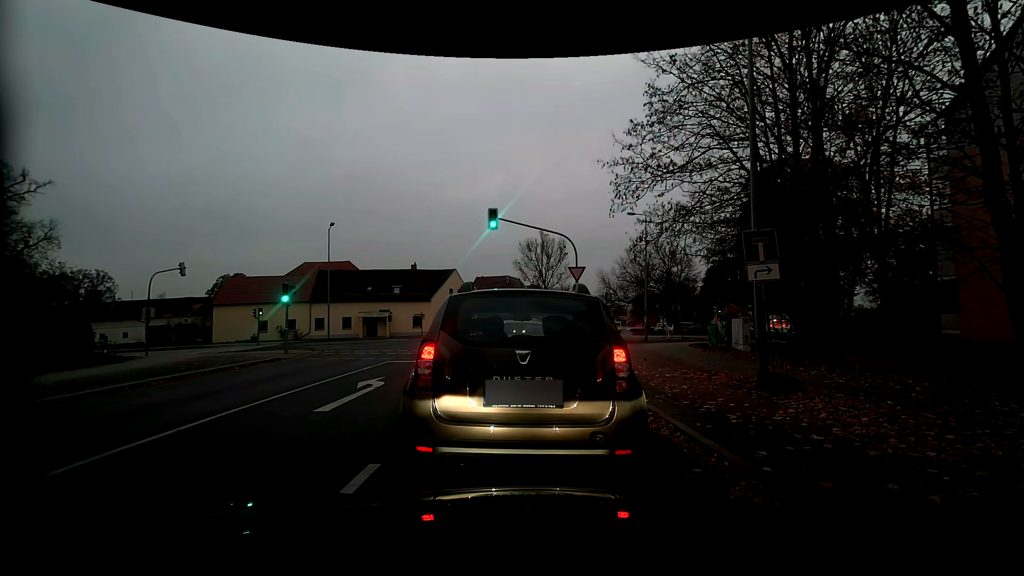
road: residential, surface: asphalt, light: Day
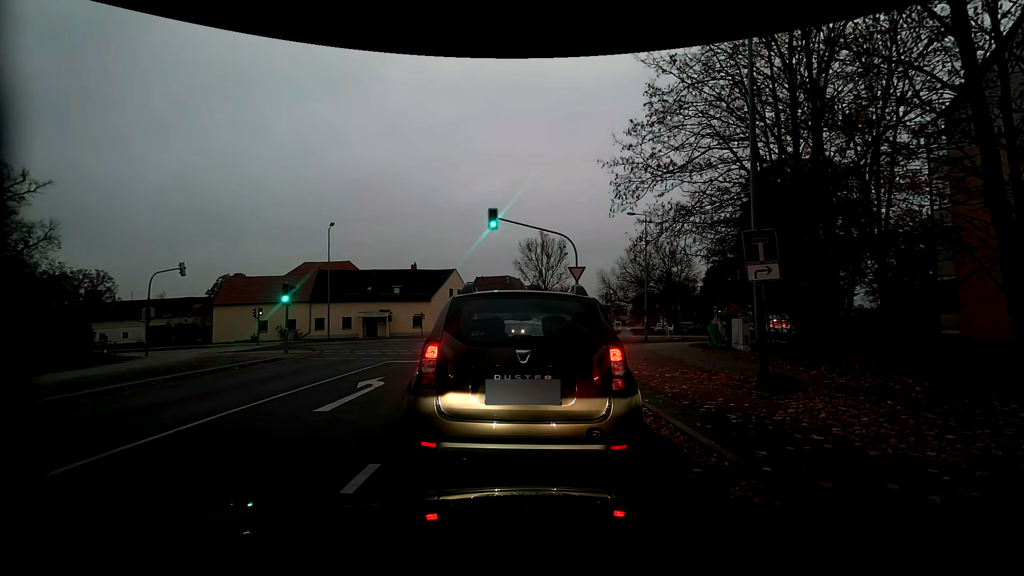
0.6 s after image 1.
(0.0, 0.0) m; 0°
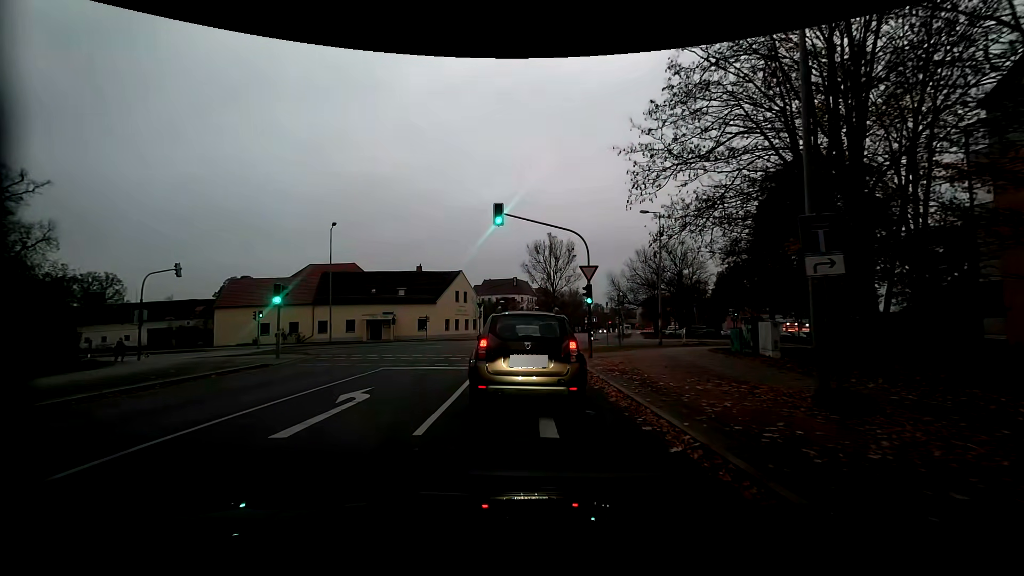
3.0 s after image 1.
(+0.1, +1.9) m; +1°
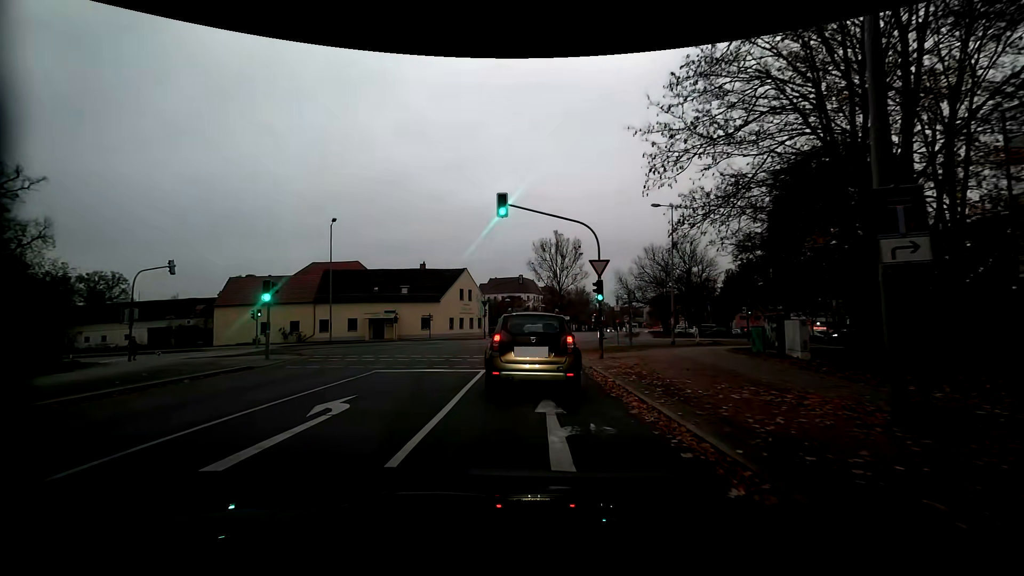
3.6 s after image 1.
(0.0, +1.6) m; +2°
(0, +10) (-1, +20) (-1, +30) (+4, +38) (+14, +42) (+23, +43) (+33, +44) (+43, +45) (+53, +47) (+63, +50) m
